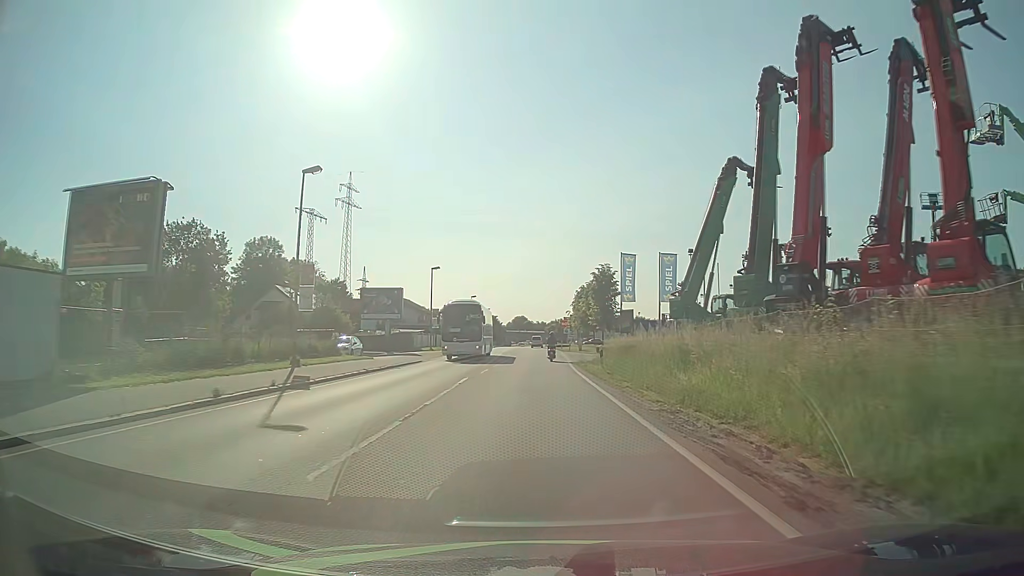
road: primary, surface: asphalt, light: Day
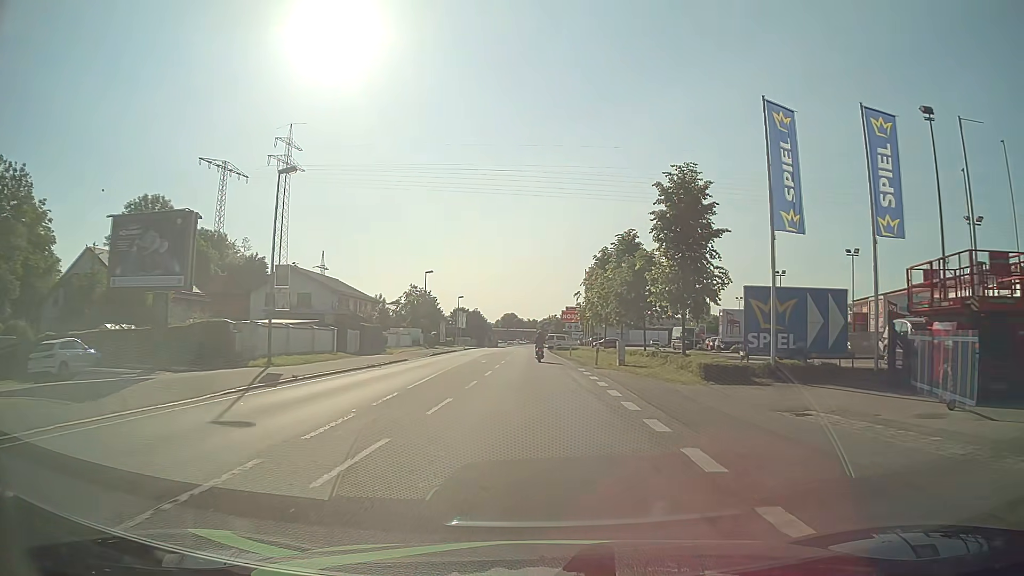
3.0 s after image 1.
(+0.3, +38.0) m; +1°
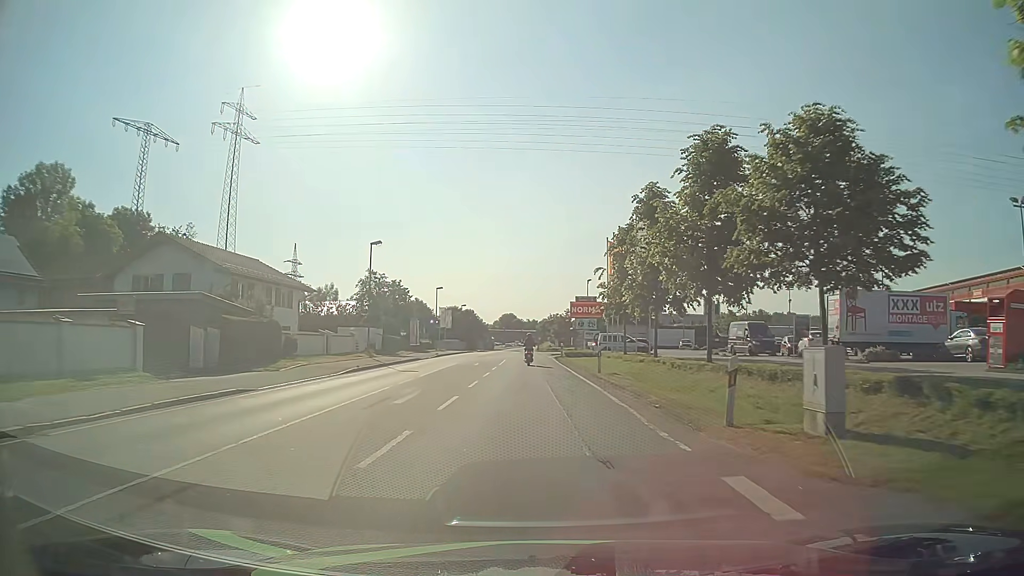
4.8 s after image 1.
(0.0, +22.9) m; -1°
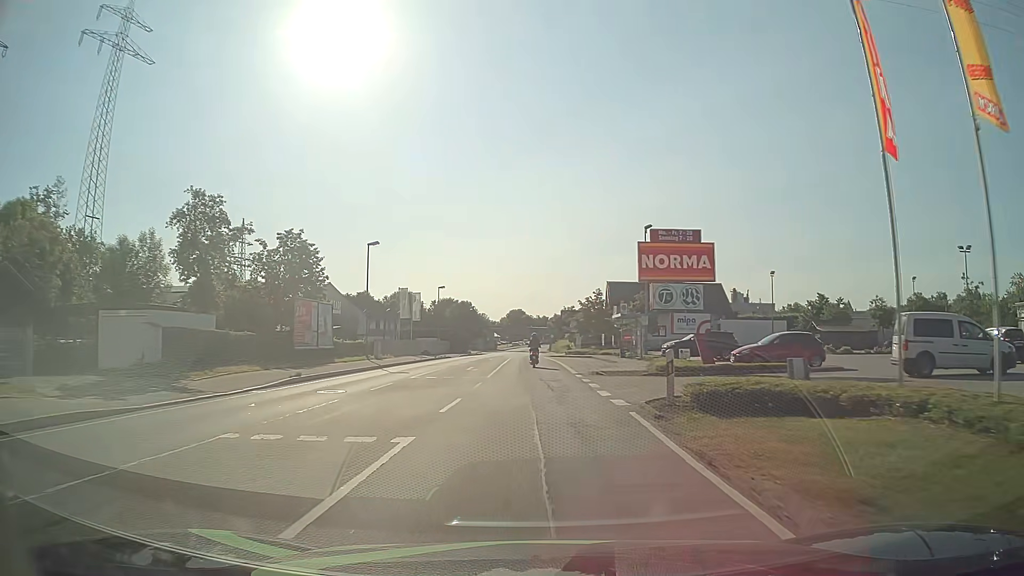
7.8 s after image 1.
(0.0, +38.2) m; -1°
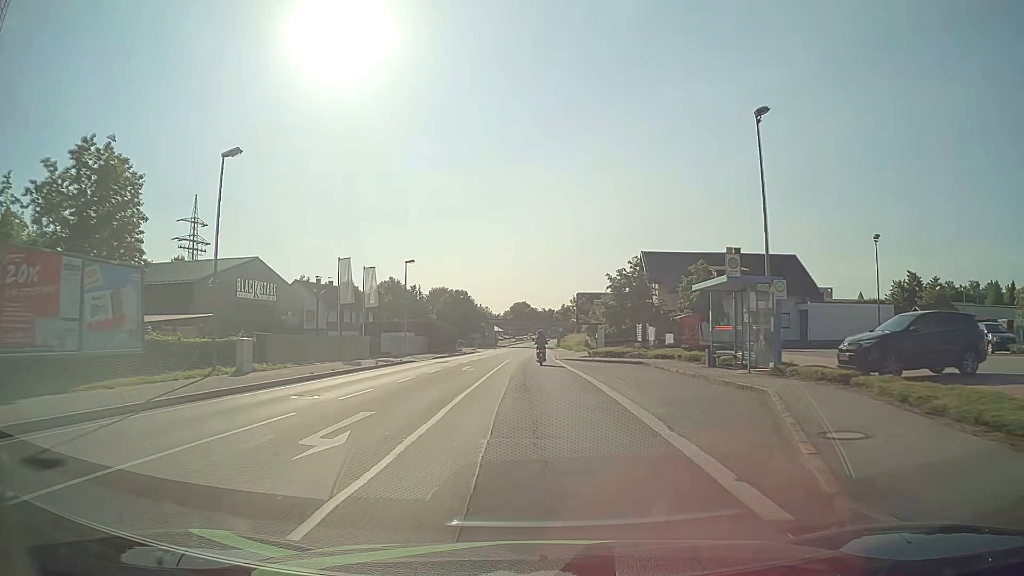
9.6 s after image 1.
(0.0, +23.0) m; -1°
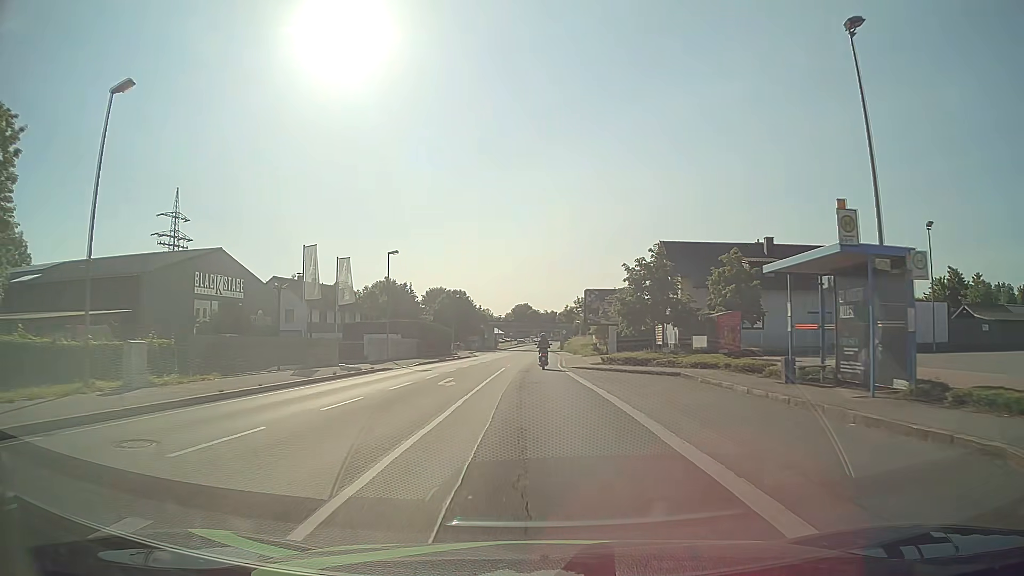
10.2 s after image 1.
(+0.1, +7.7) m; 0°
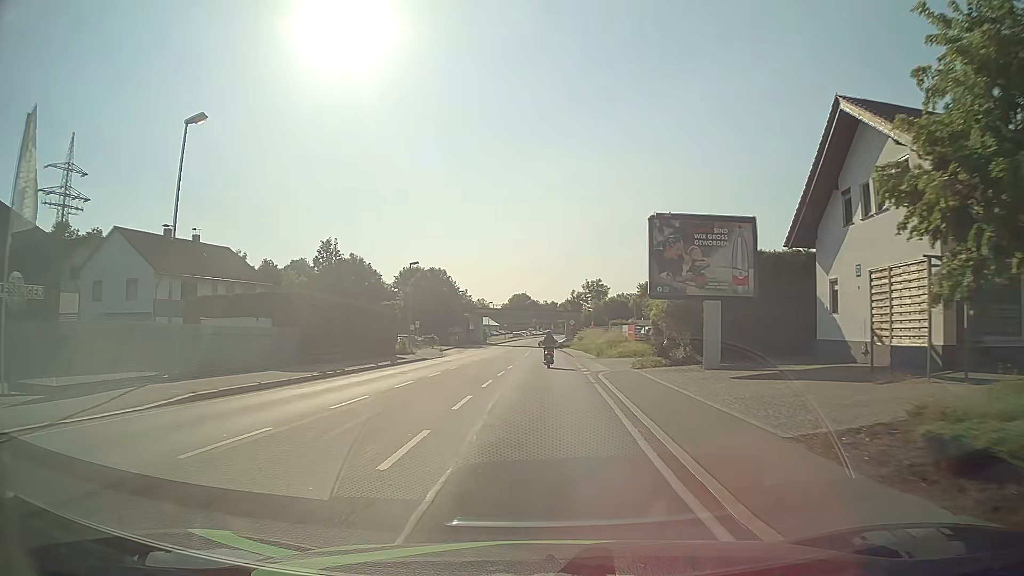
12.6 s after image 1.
(-0.1, +30.7) m; 0°
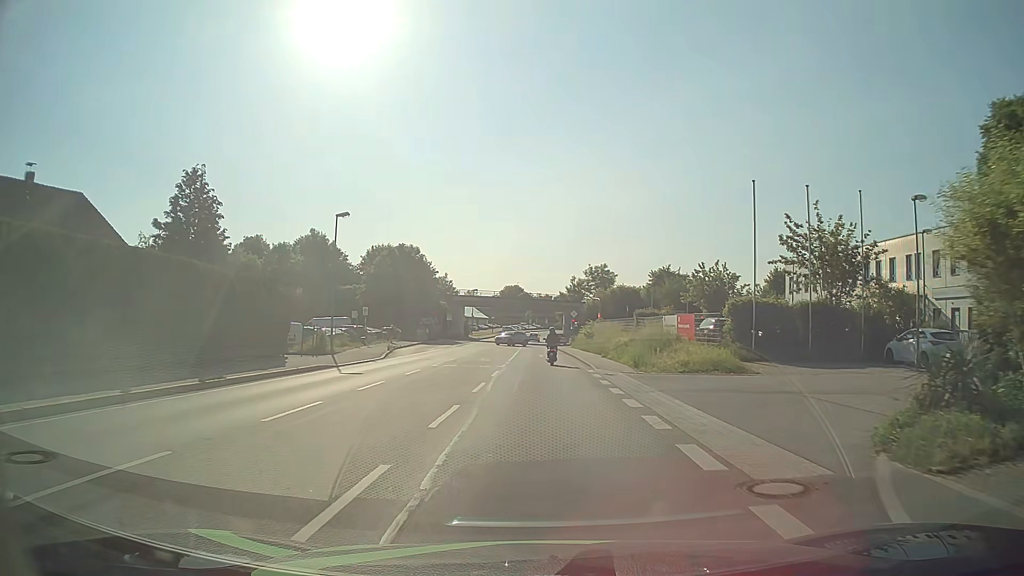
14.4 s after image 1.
(-0.1, +20.7) m; 0°
